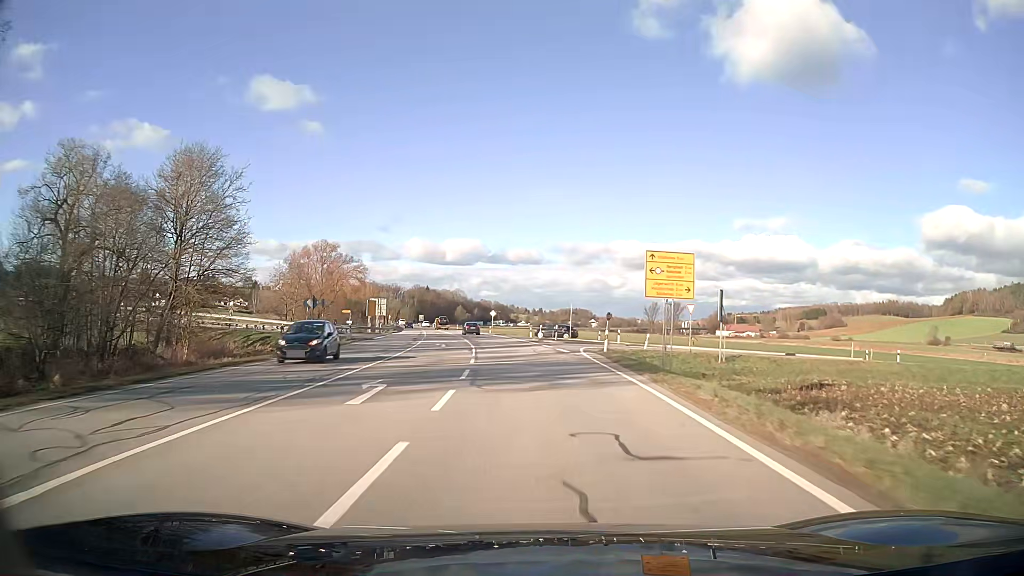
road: secondary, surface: asphalt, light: Day
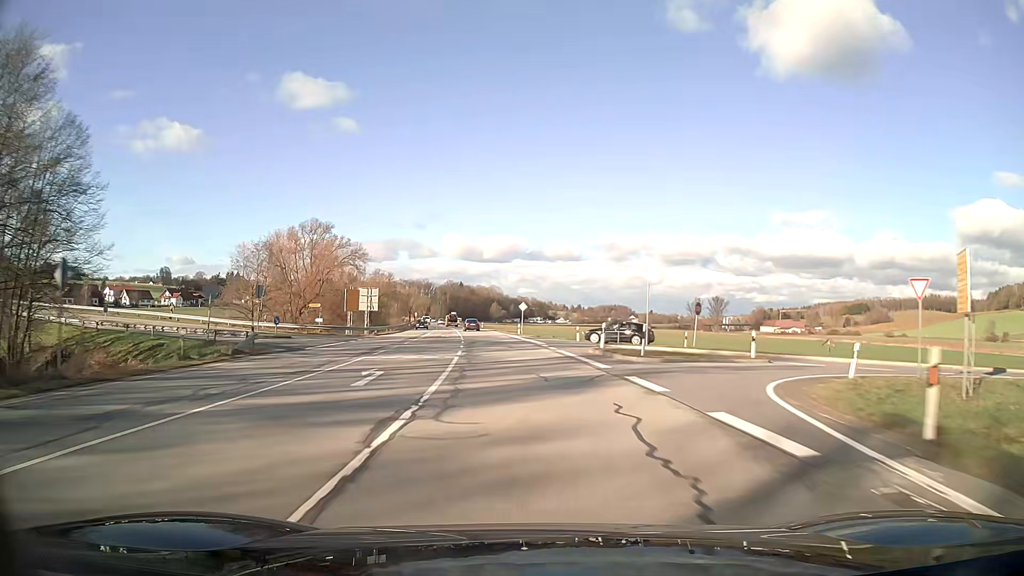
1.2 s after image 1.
(-0.6, +25.0) m; -3°
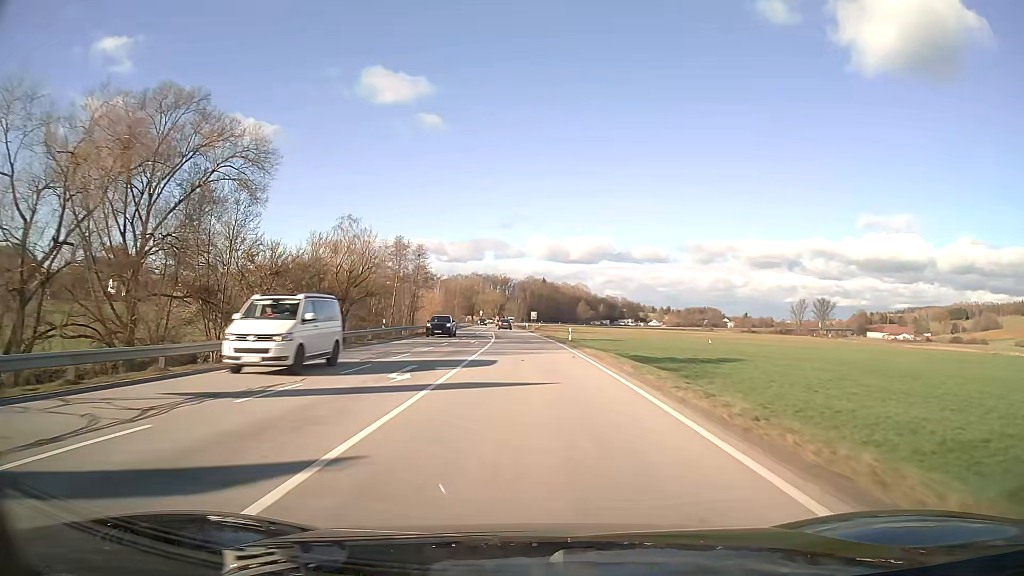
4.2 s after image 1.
(-4.5, +62.3) m; -7°
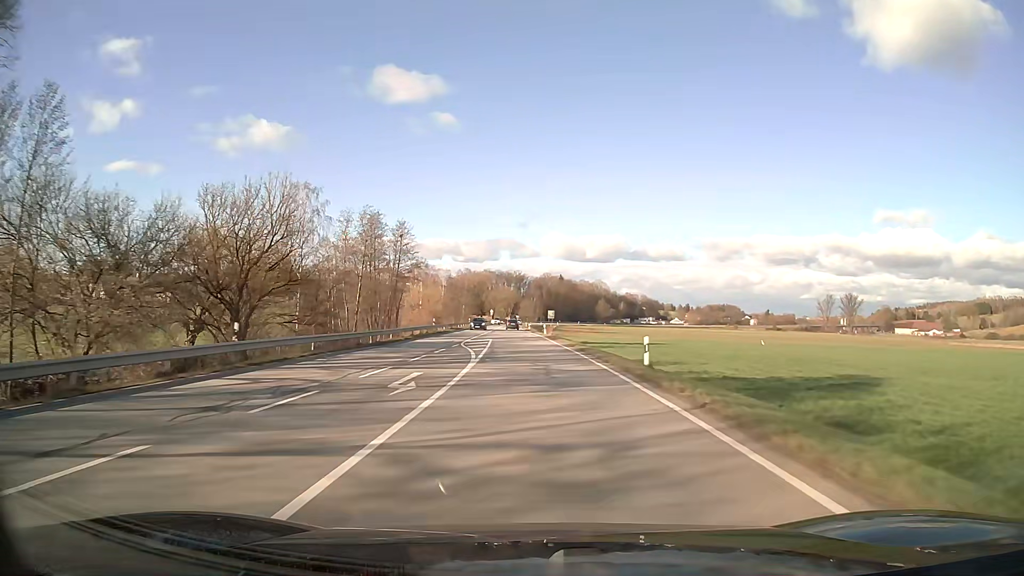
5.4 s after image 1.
(-0.3, +25.0) m; -1°
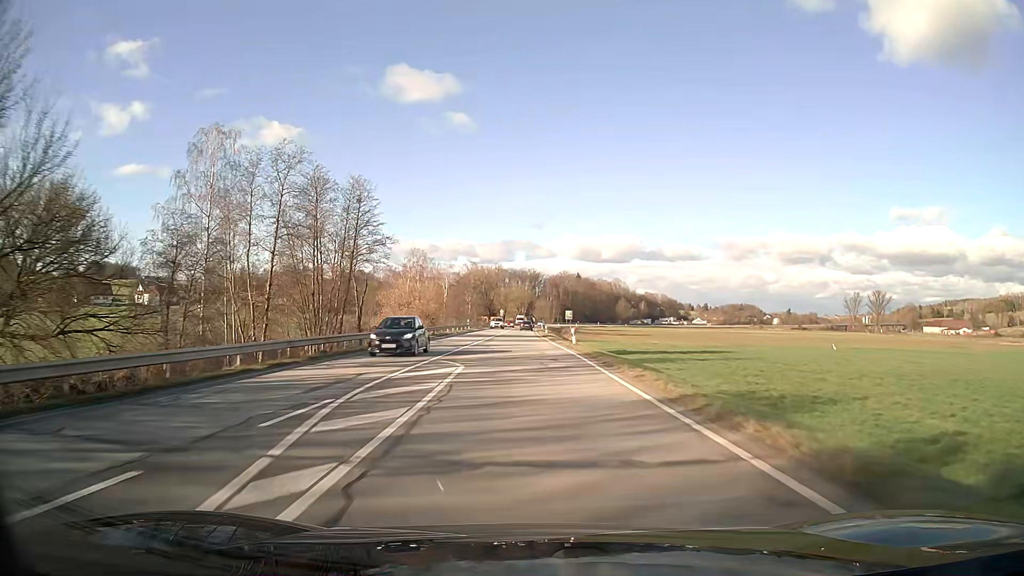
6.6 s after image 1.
(-0.3, +25.1) m; -1°
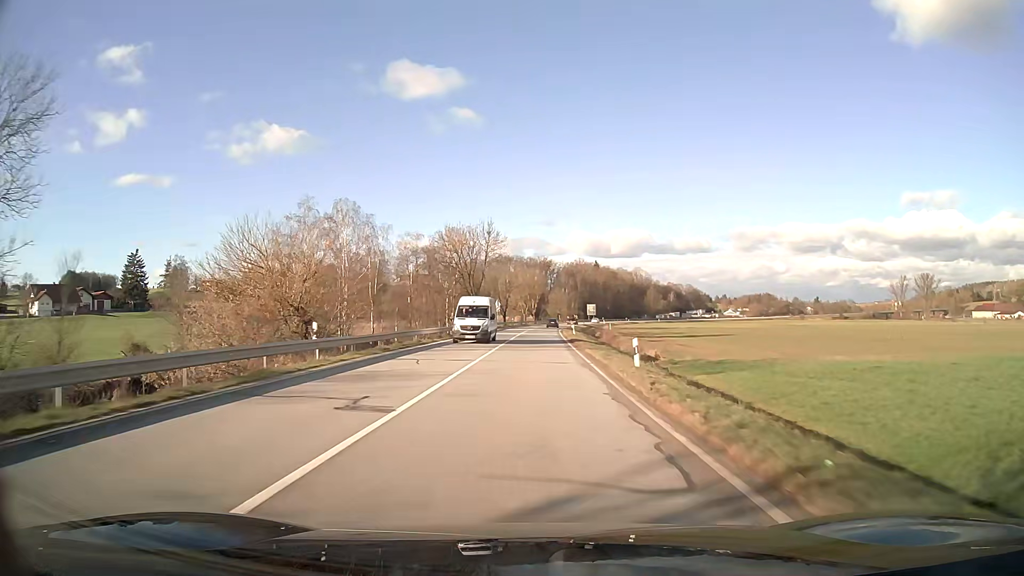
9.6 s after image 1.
(-0.7, +62.8) m; 0°
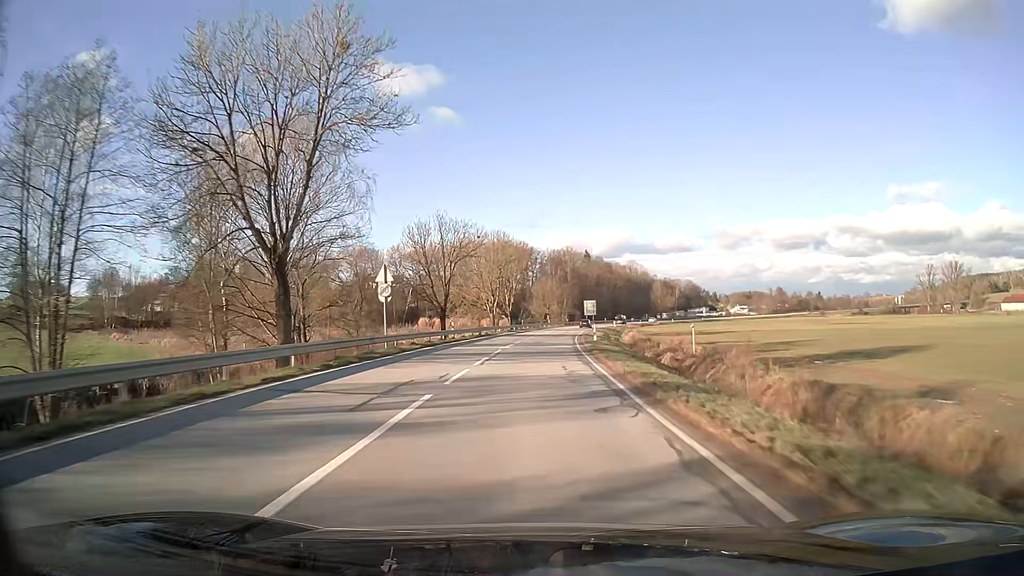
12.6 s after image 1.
(+0.7, +62.8) m; +2°
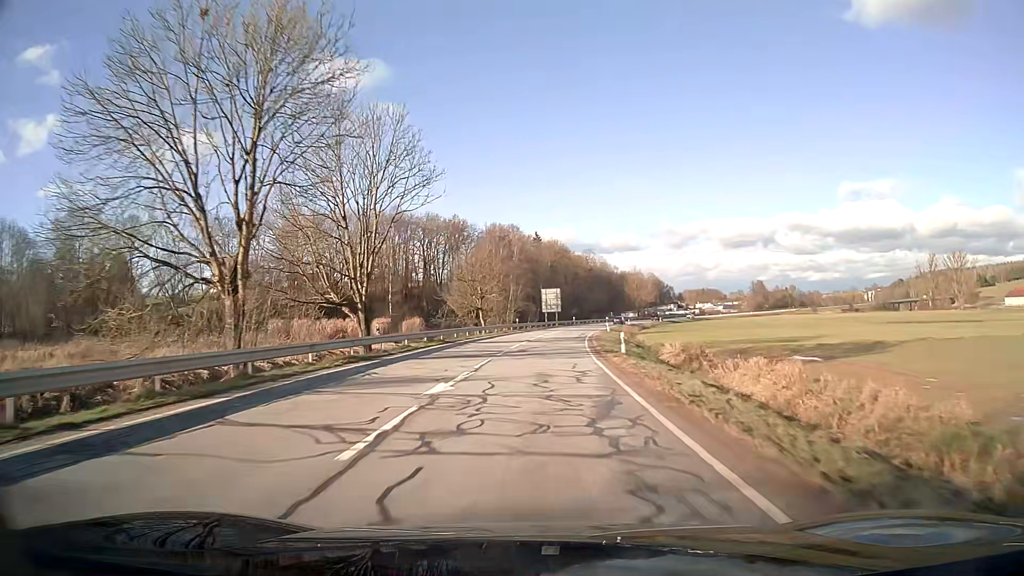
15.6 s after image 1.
(+2.5, +62.8) m; +5°
